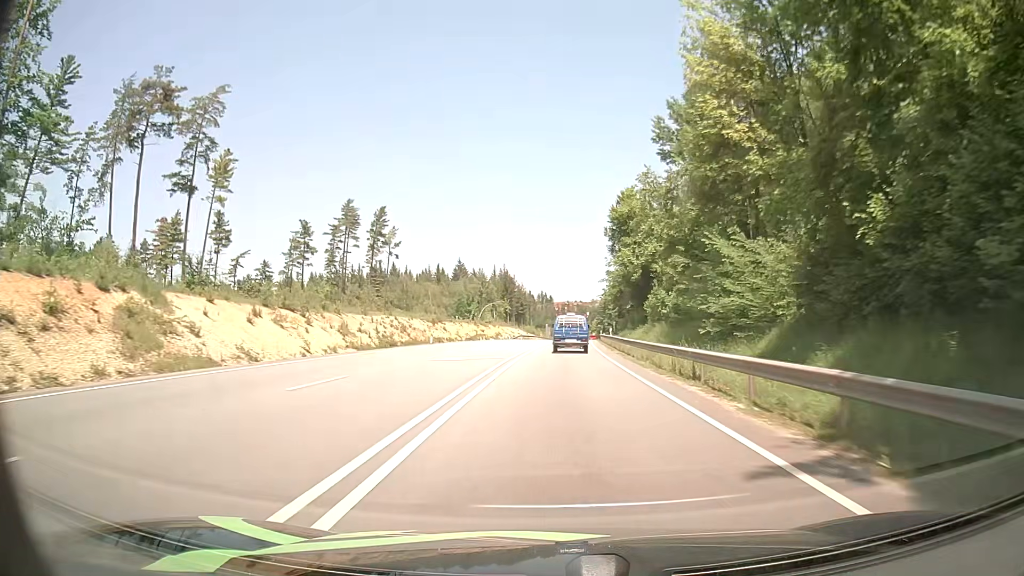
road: primary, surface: asphalt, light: Day
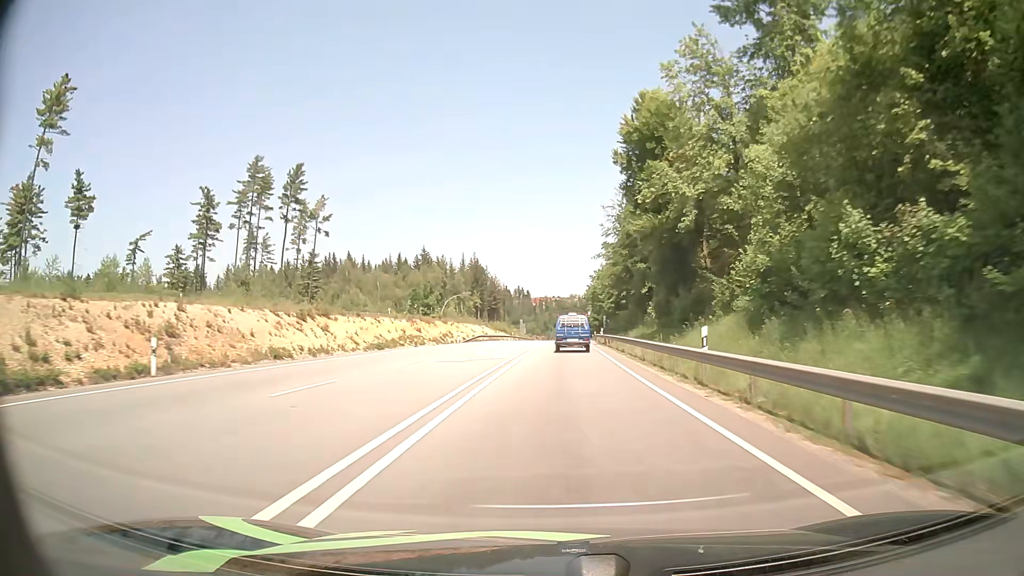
(+0.3, +36.7) m; +1°
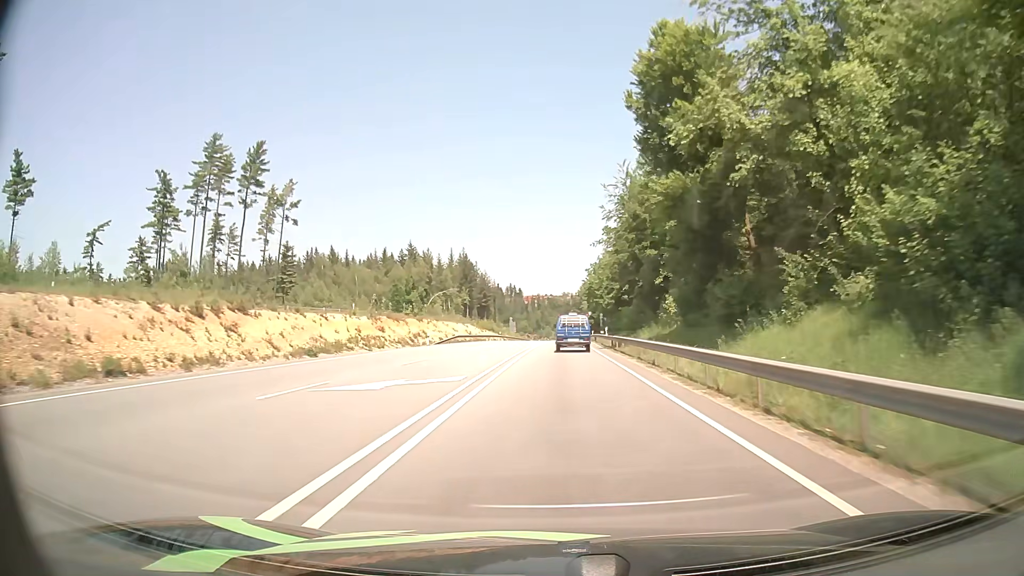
(+0.1, +12.6) m; +1°
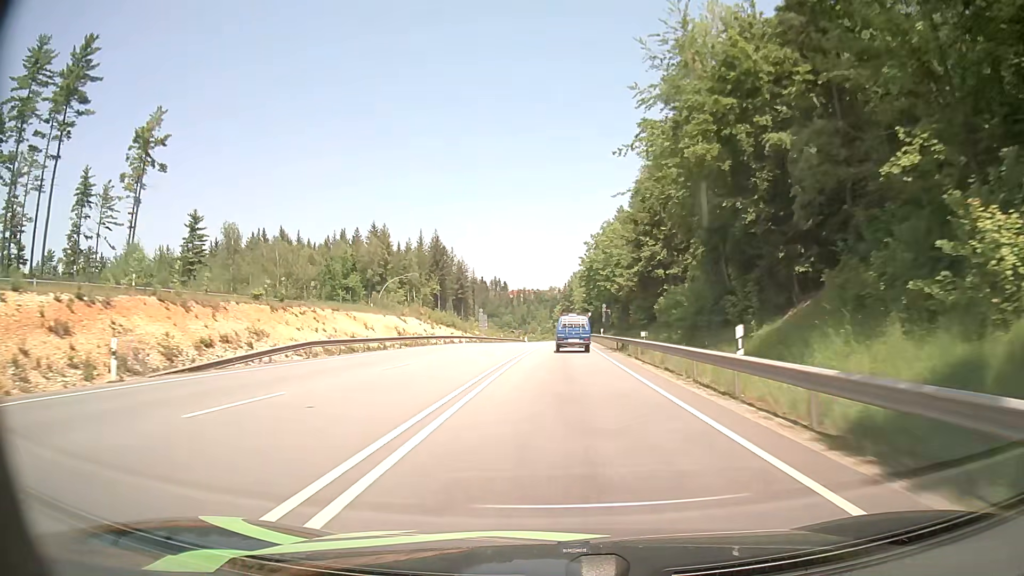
(+0.5, +38.7) m; +1°
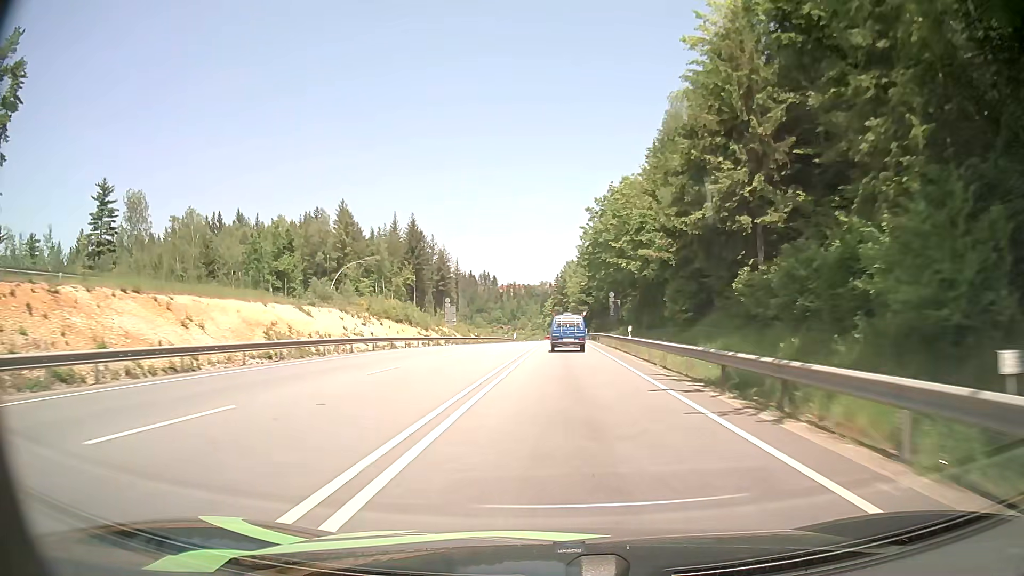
(+0.3, +26.6) m; +1°
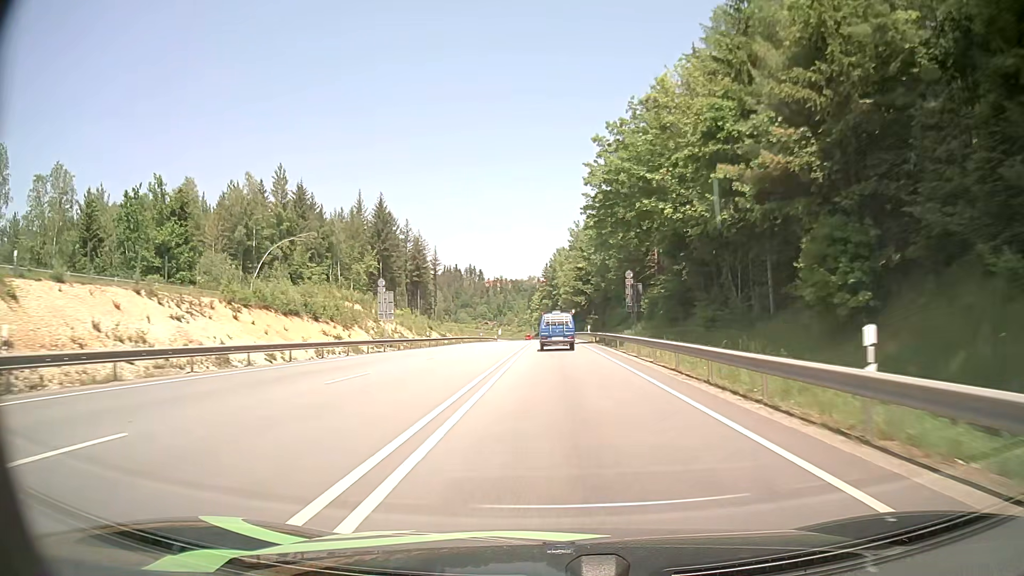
(+0.2, +27.2) m; +1°
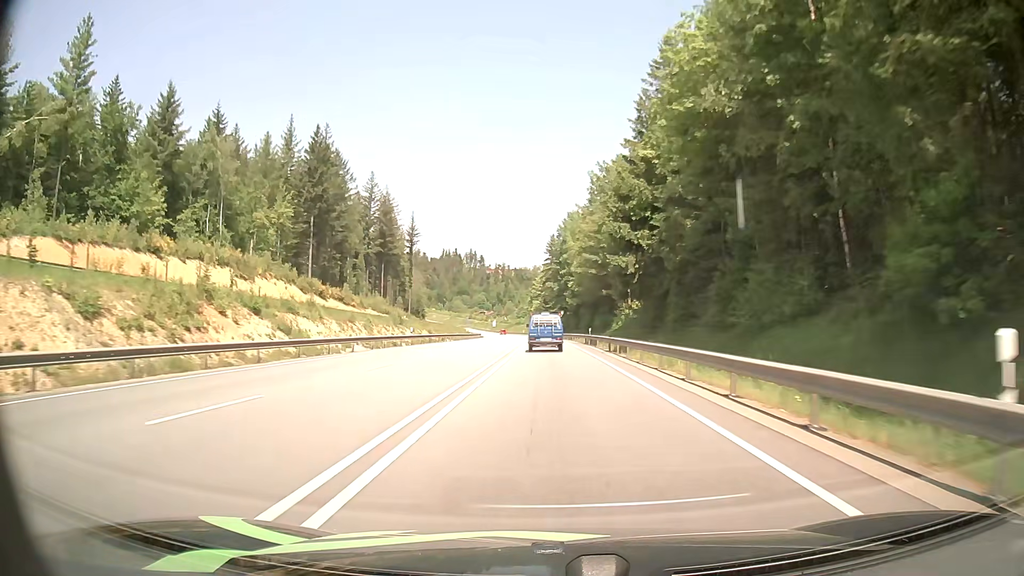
(0.0, +55.2) m; 0°
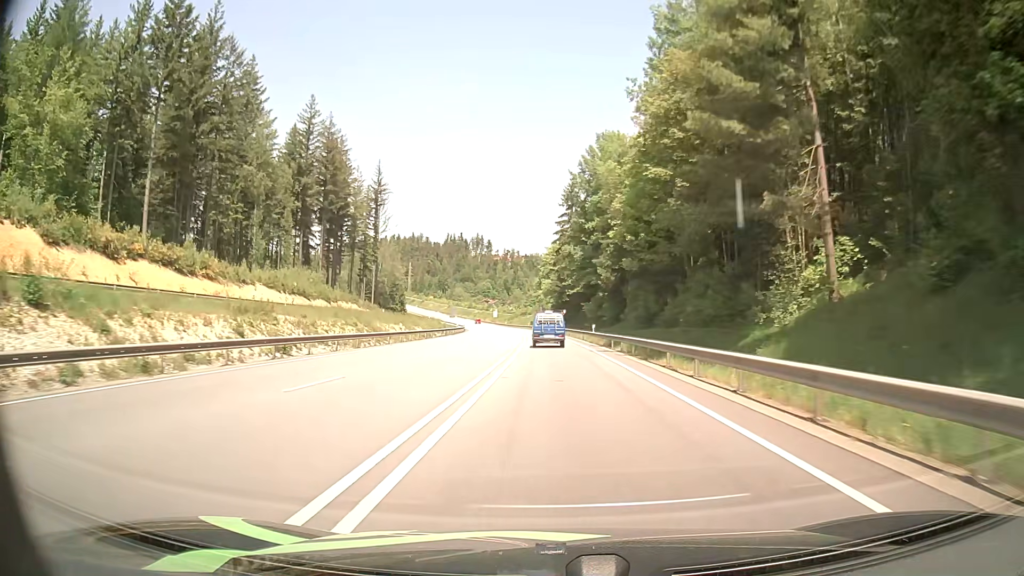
(-0.4, +55.5) m; -1°
(0, +10) (0, +20) (0, +30) (0, +40) (0, +50) (-1, +60) (-1, +70) (-2, +80) (-2, +90) (-3, +100) m
